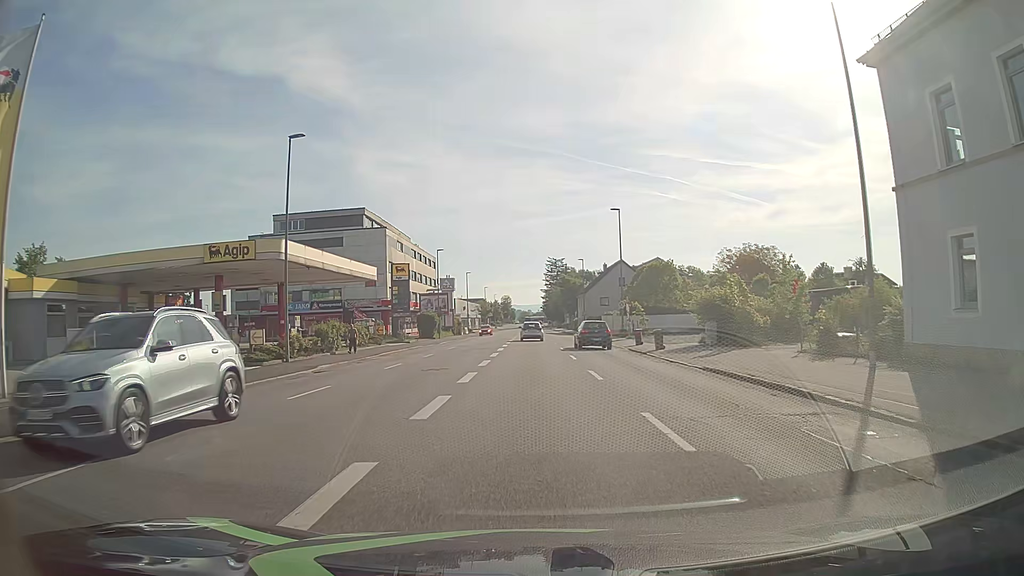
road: tertiary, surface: asphalt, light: Day
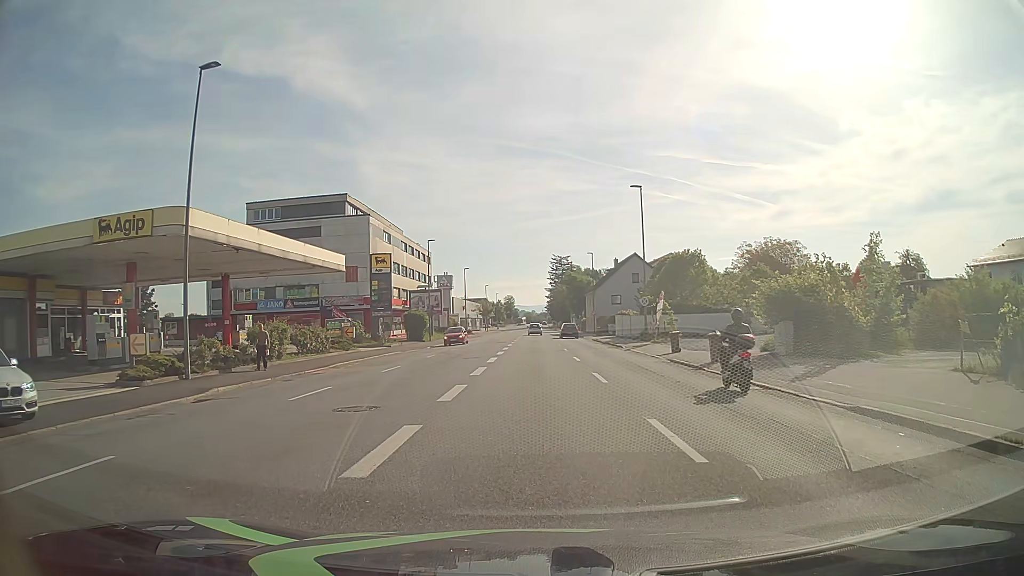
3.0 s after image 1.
(+0.1, +9.0) m; -1°
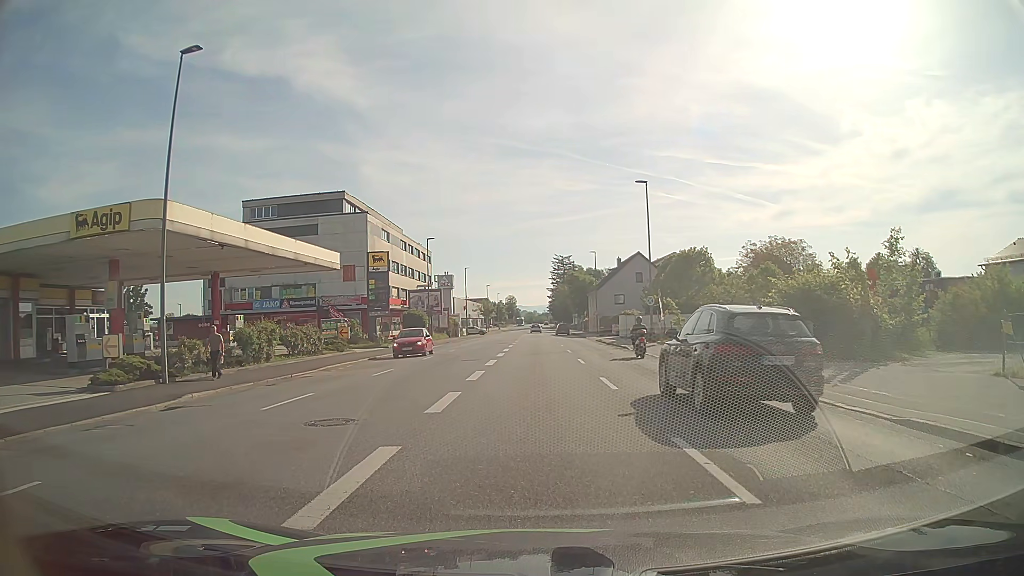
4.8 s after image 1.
(0.0, +1.5) m; 0°
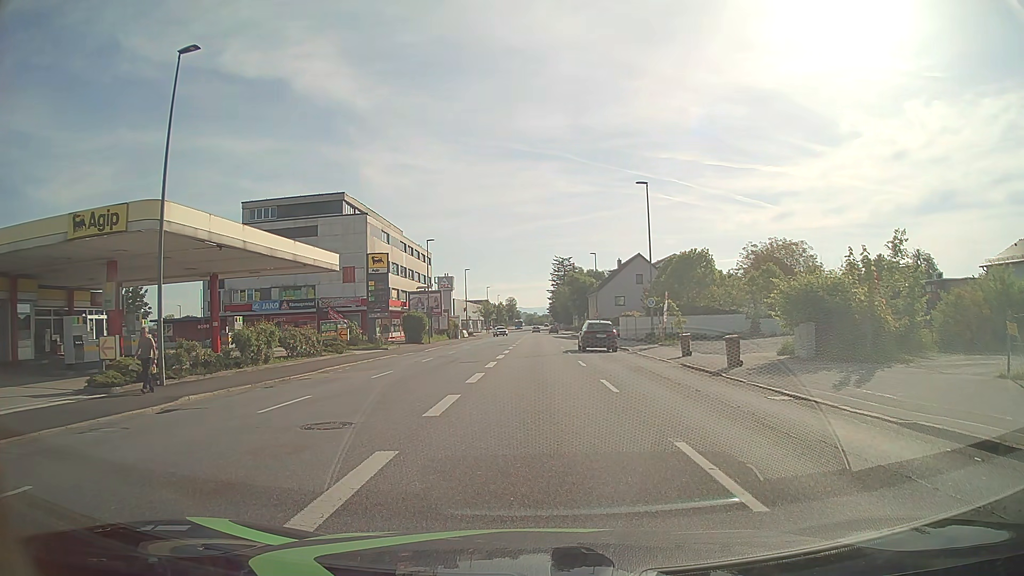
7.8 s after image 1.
(0.0, +0.2) m; 0°
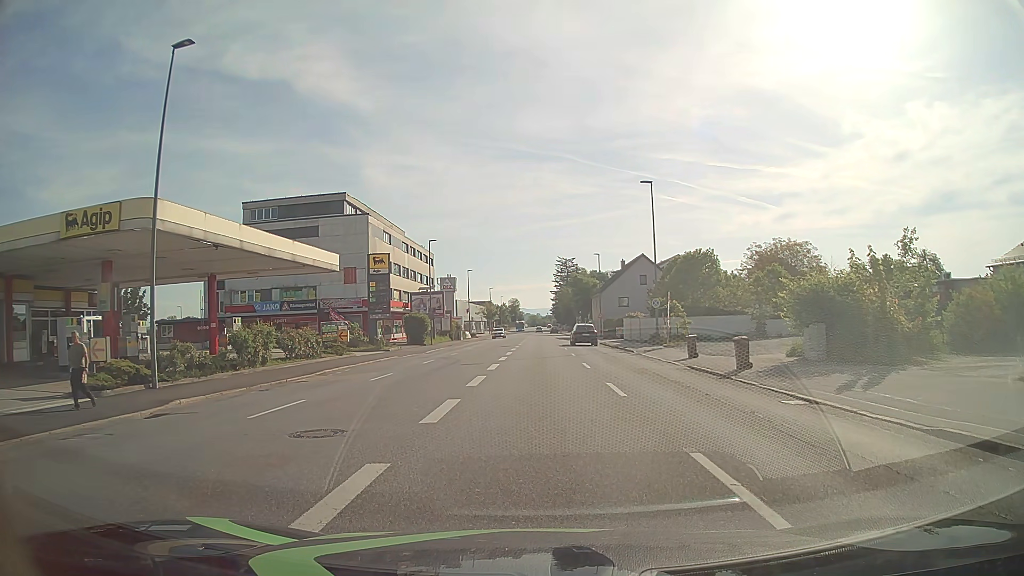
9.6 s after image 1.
(0.0, +0.6) m; 0°
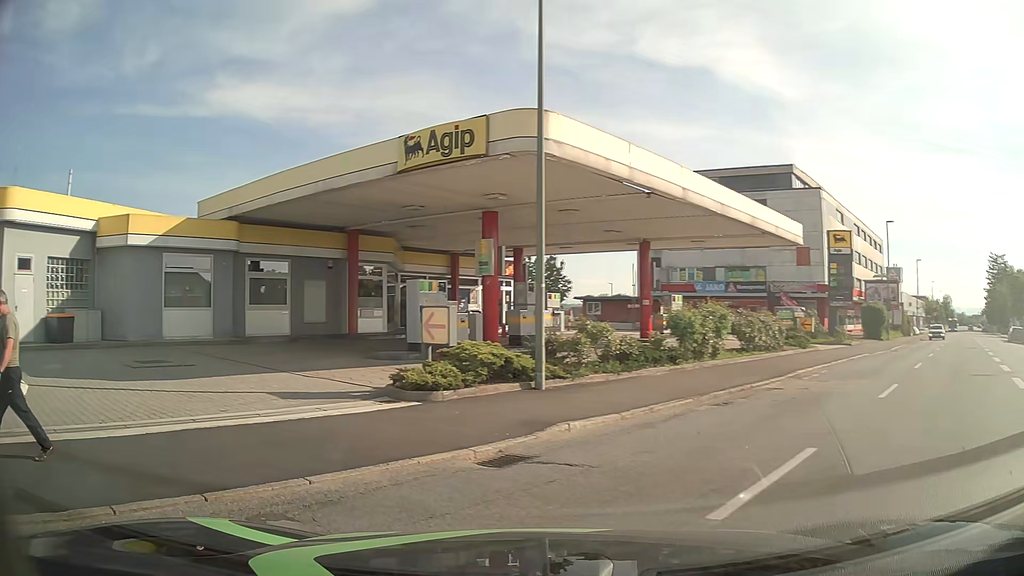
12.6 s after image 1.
(-1.9, +7.2) m; -37°
